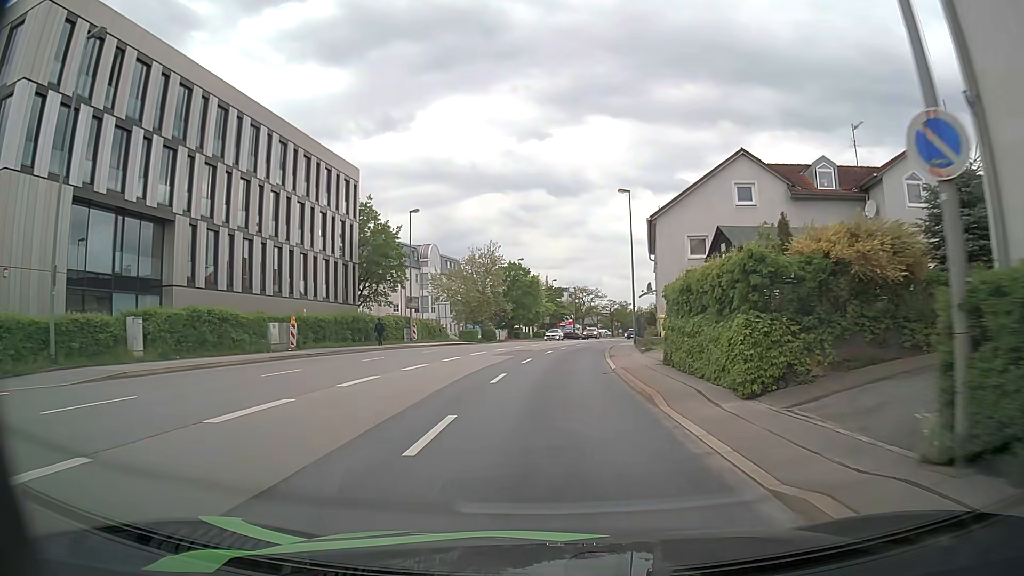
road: primary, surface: asphalt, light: Day
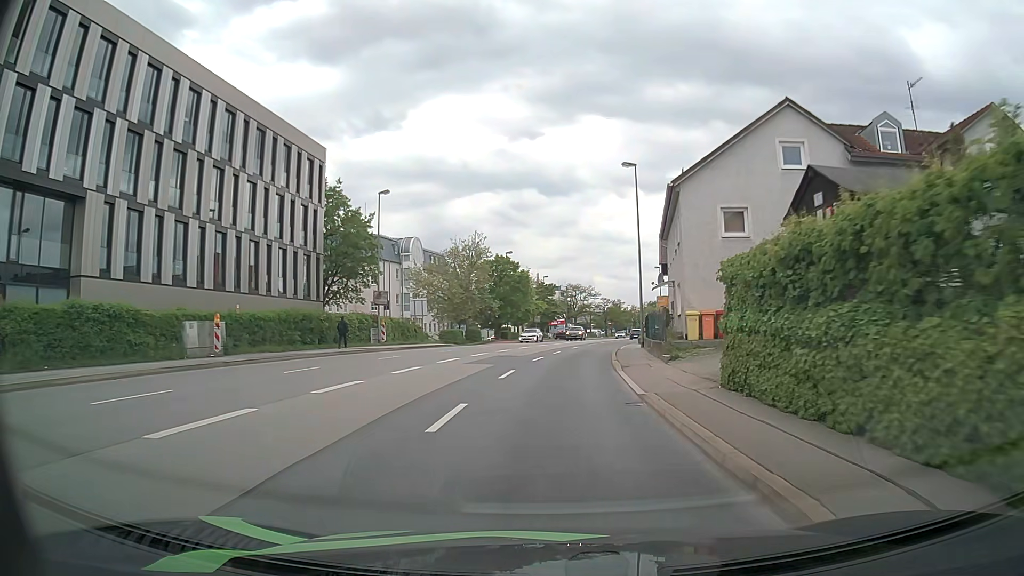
(0.0, +7.4) m; 0°
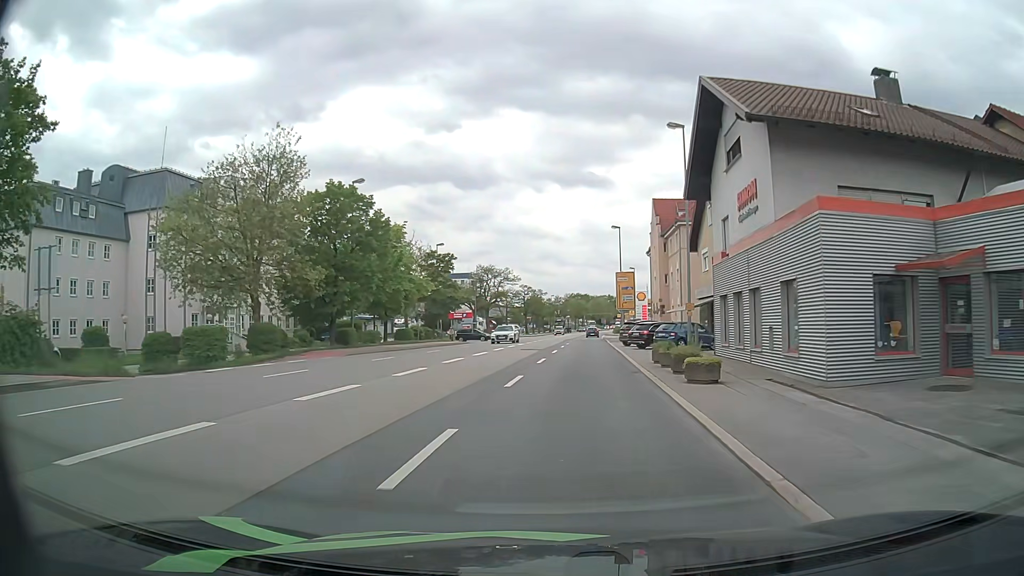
(+2.4, +37.2) m; +8°
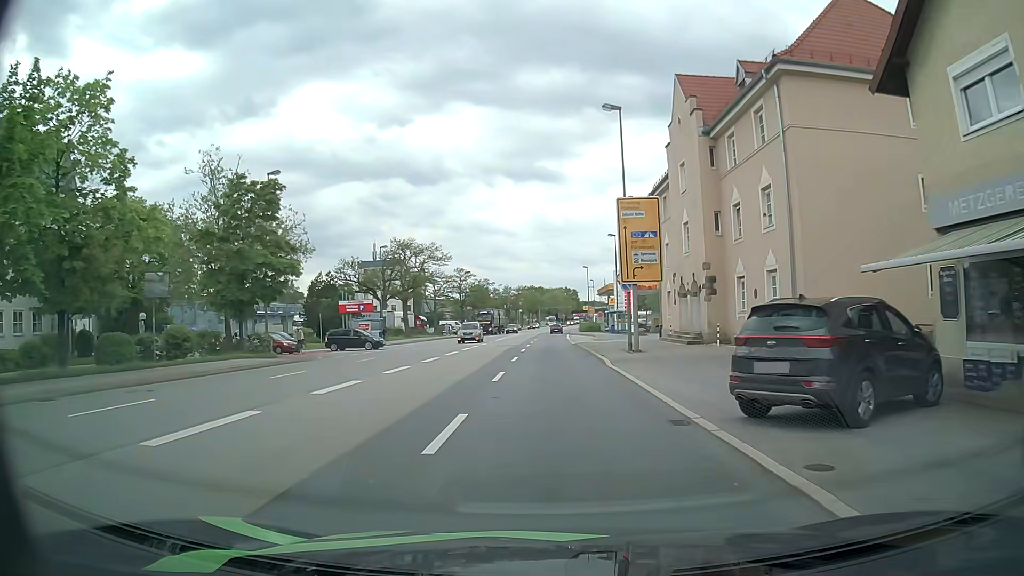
(+1.1, +34.0) m; +4°
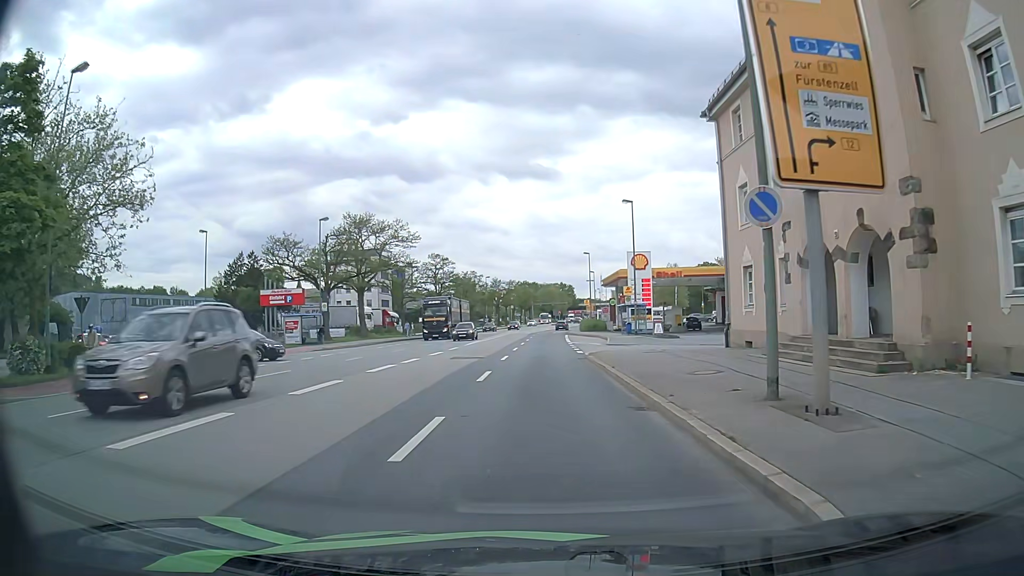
(+0.1, +18.3) m; 0°
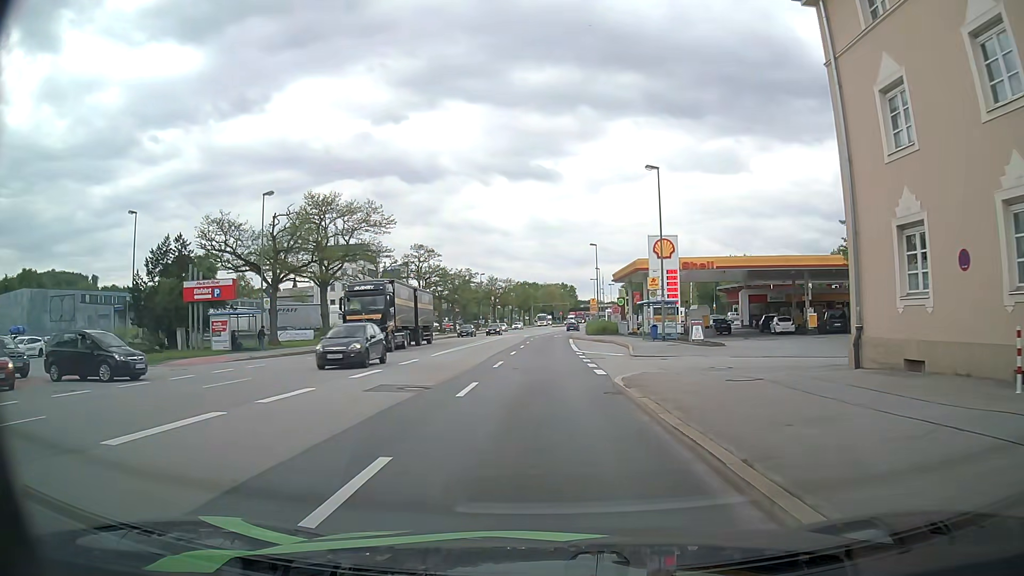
(0.0, +12.0) m; -1°
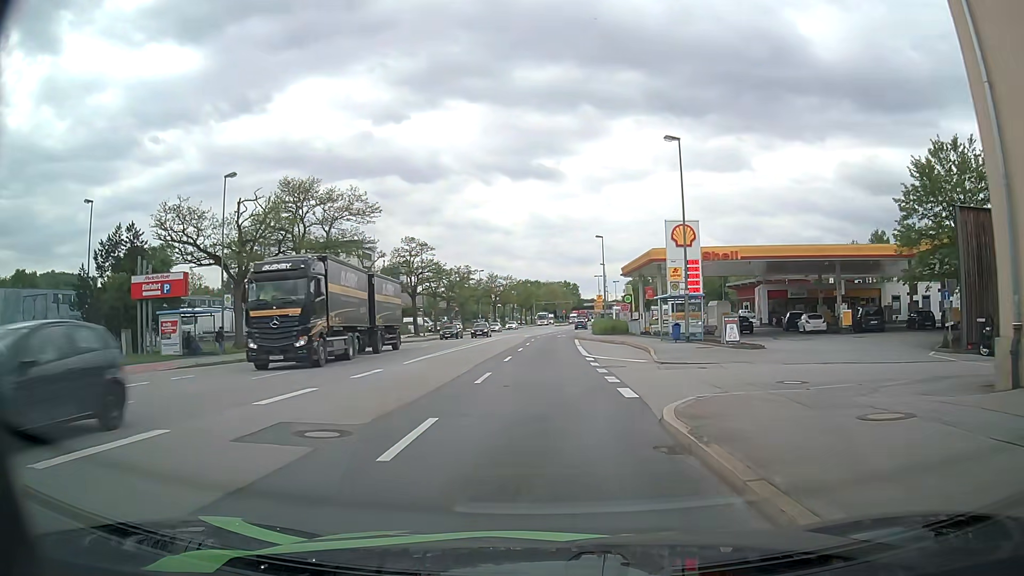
(+0.1, +6.1) m; +1°
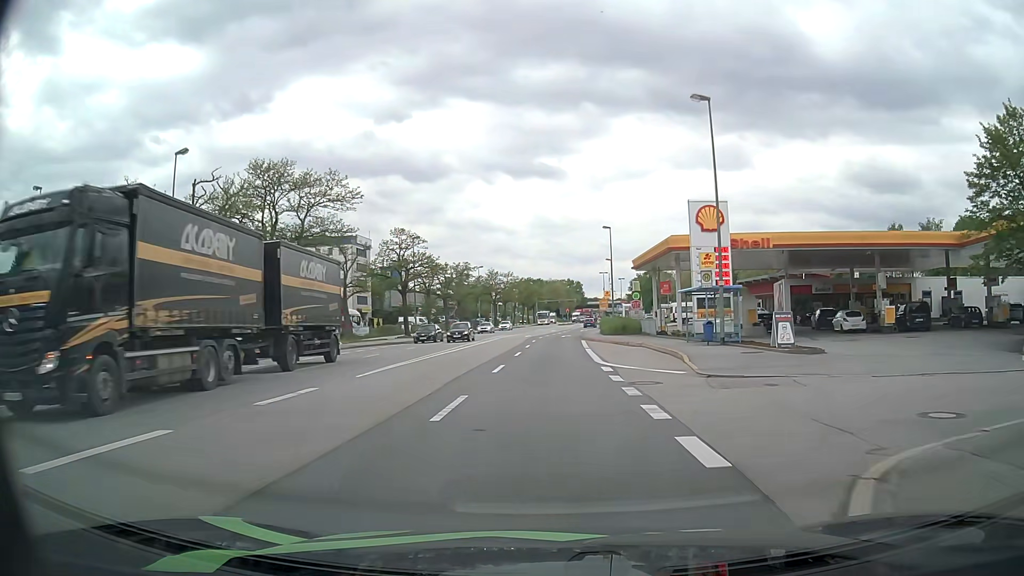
(-0.1, +6.2) m; 0°
(0, +10) (0, +20) (-1, +30) (-1, +40) (-1, +50) (0, +60) (0, +70) (+1, +80) (+2, +90) (+3, +100) m
